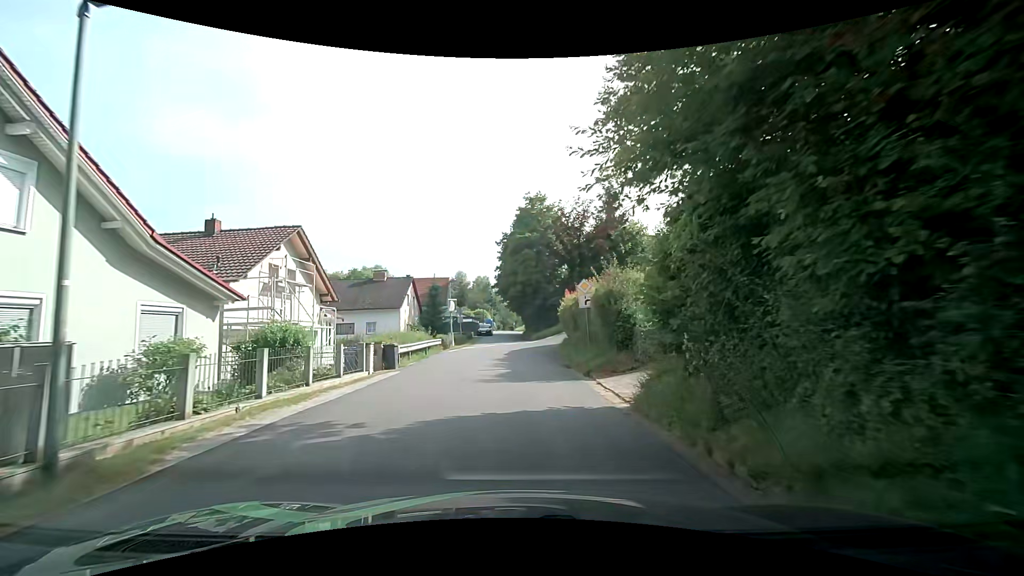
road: residential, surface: asphalt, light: Day
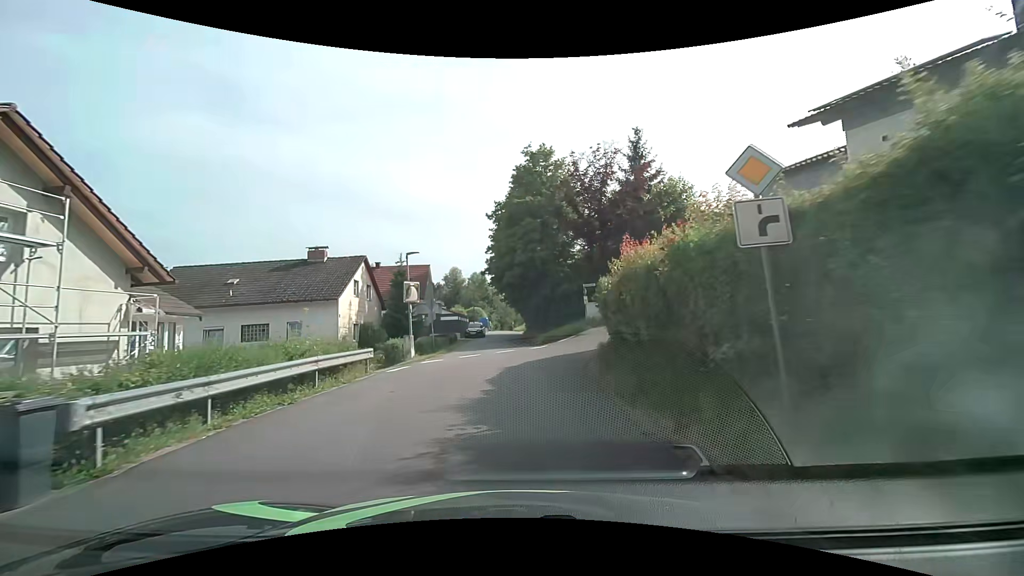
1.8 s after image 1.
(+0.1, +13.8) m; 0°
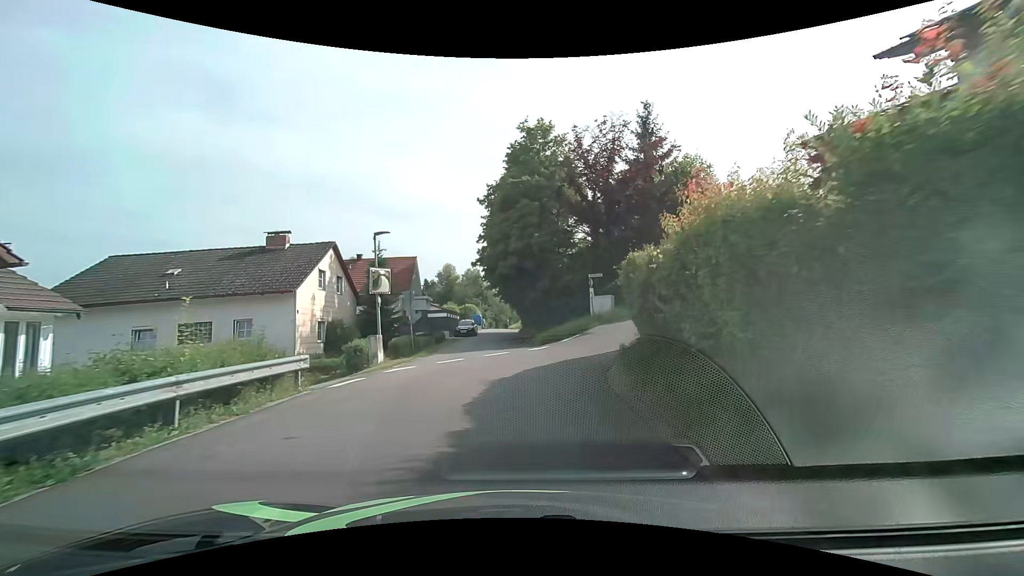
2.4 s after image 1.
(0.0, +4.5) m; +1°
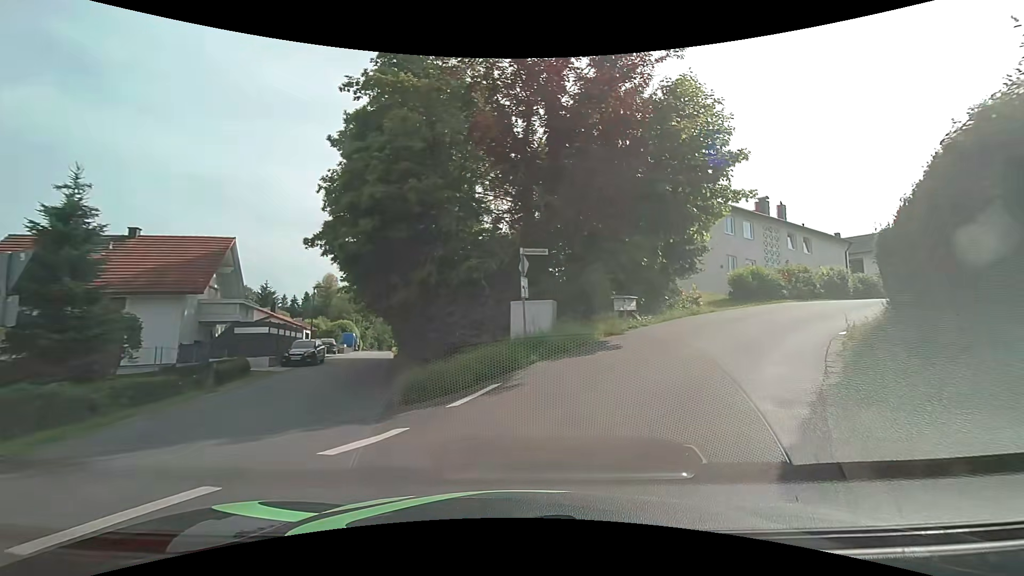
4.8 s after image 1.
(+0.7, +14.7) m; +10°
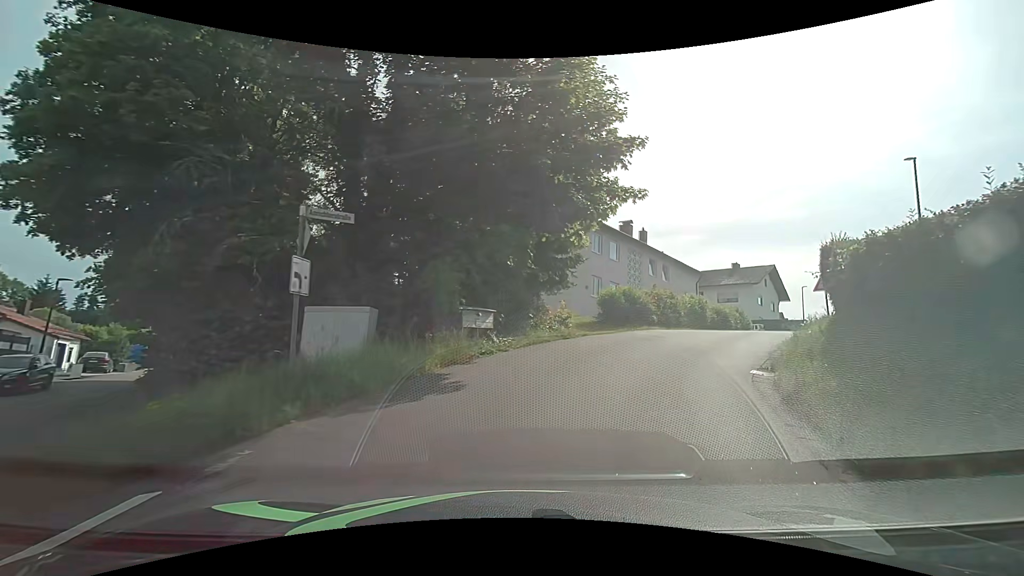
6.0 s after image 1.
(+0.7, +5.1) m; +17°
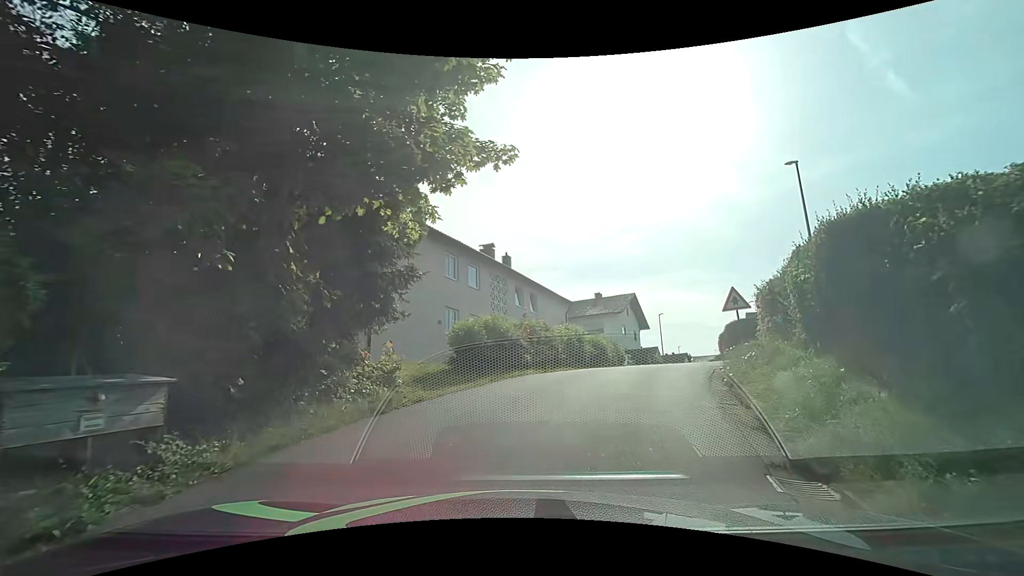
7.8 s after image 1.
(+1.1, +6.8) m; +17°
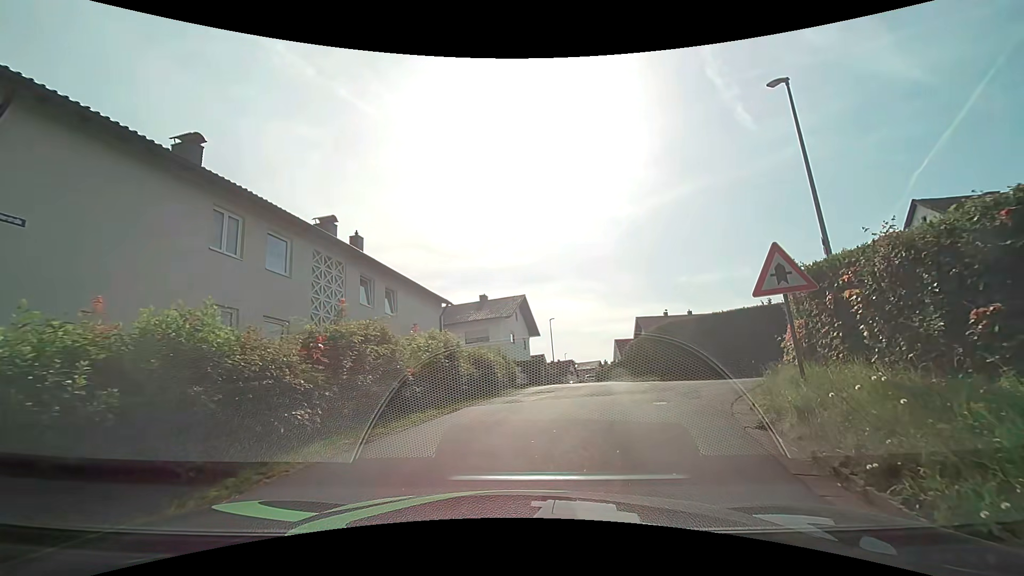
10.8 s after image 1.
(+1.1, +9.6) m; +13°
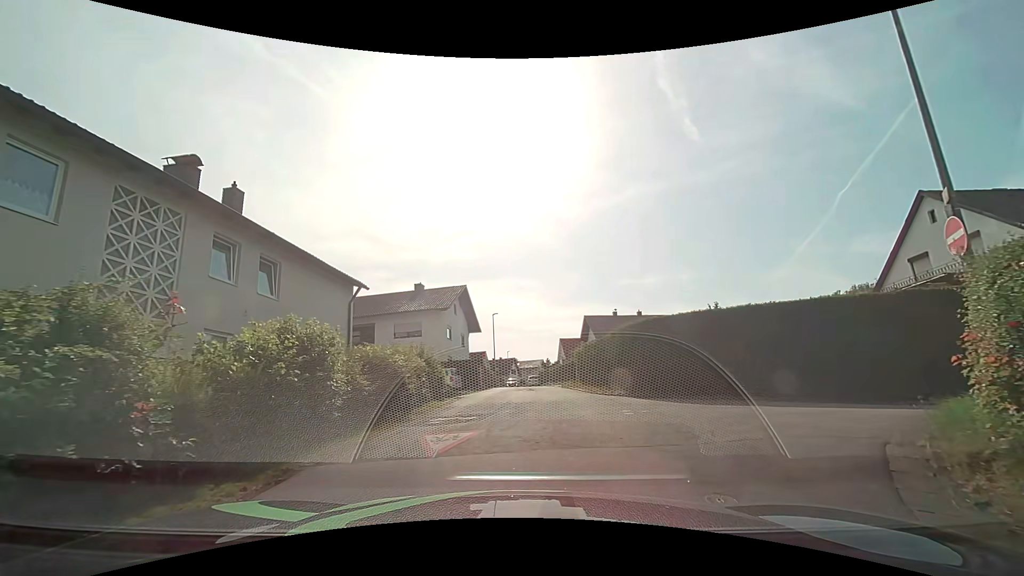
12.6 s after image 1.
(+0.3, +5.9) m; +6°
(0, +10) (+2, +20) (+2, +30) (+2, +40) (+2, +50) (+2, +60) (0, +70) (0, +80) (+1, +90) (+2, +100) m
